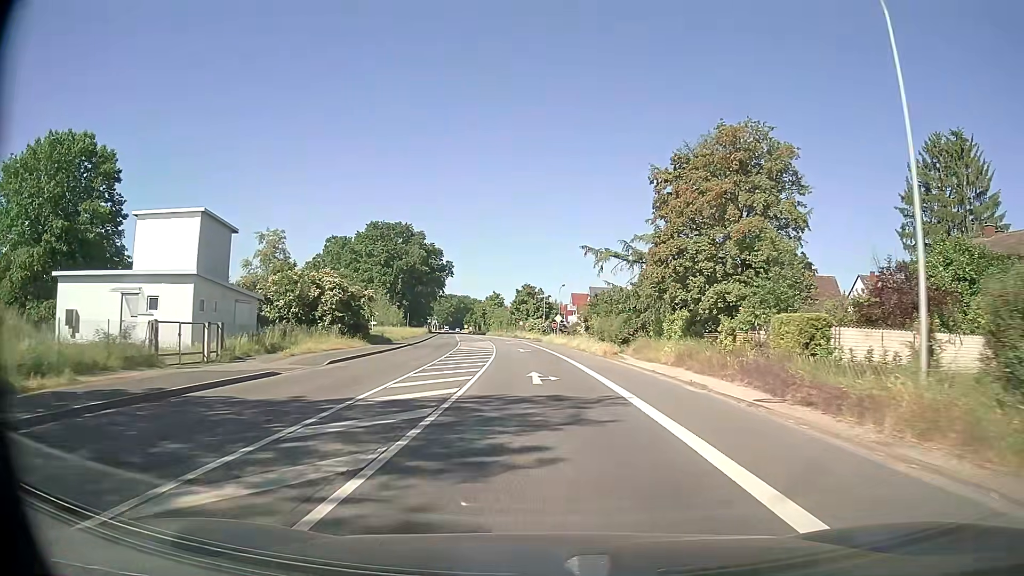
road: secondary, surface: asphalt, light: Day
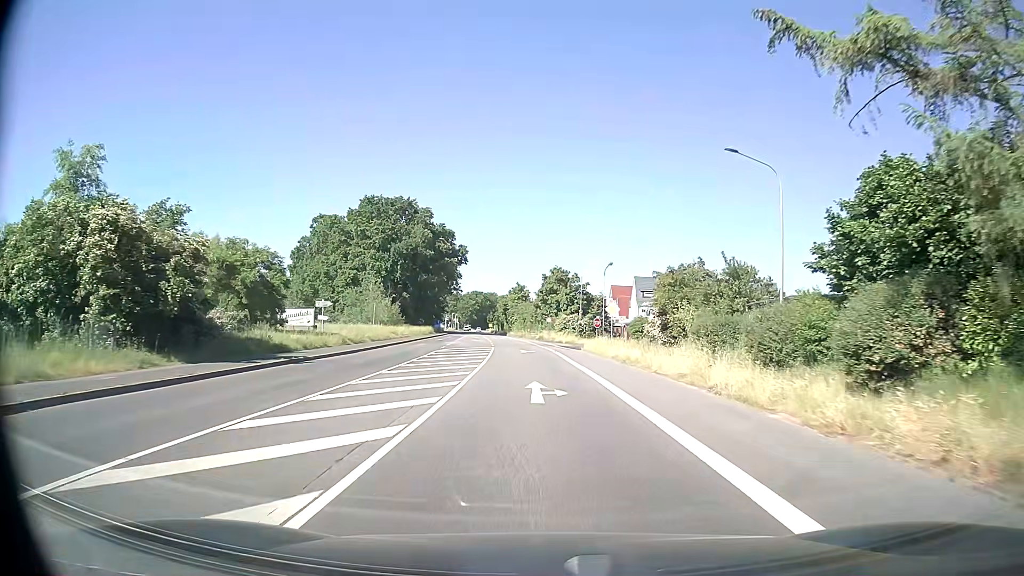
(-0.7, +29.7) m; -2°
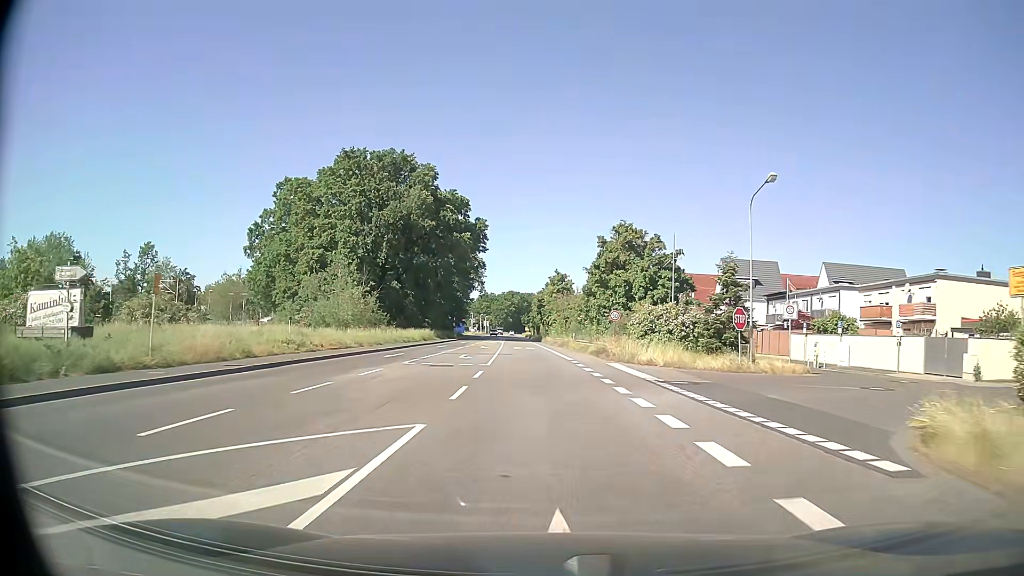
(-1.3, +37.0) m; -4°
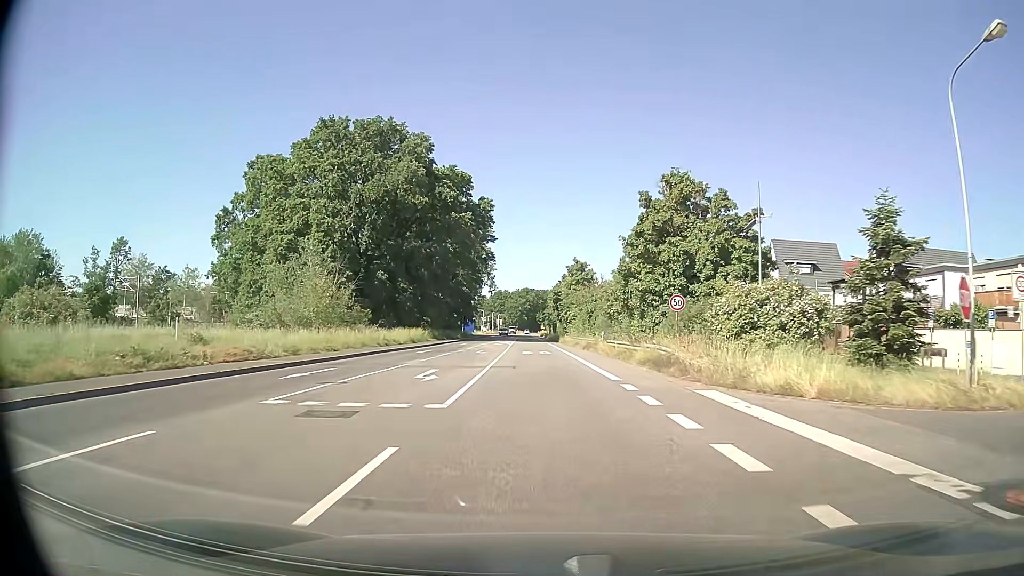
(-0.1, +14.9) m; -1°
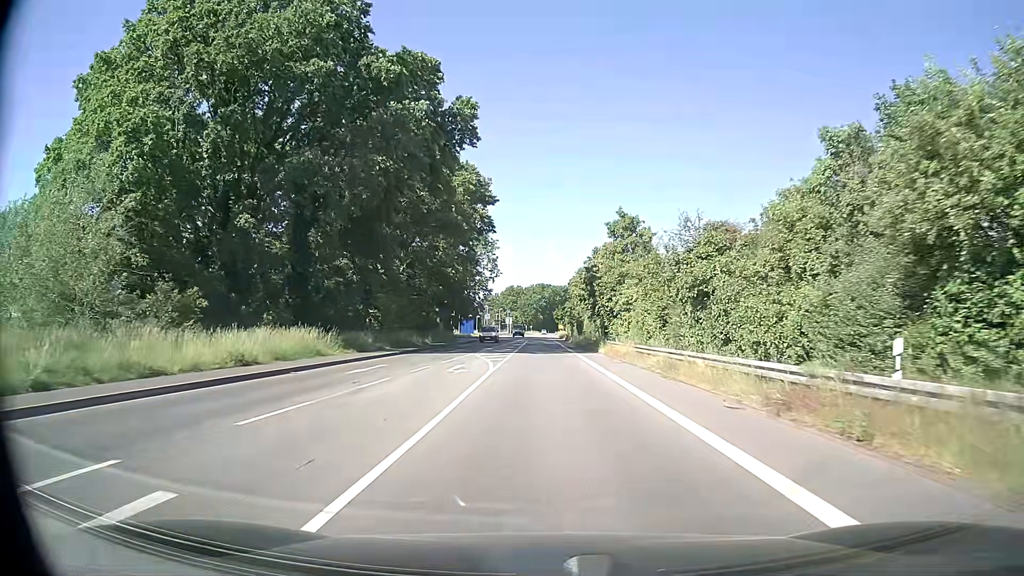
(-0.7, +37.2) m; -2°
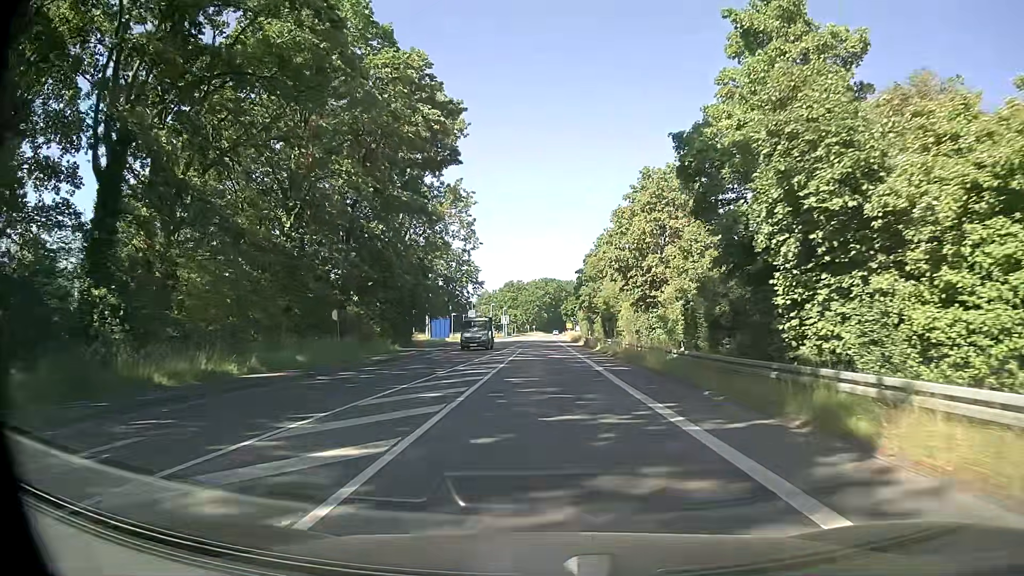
(+0.3, +37.4) m; 0°
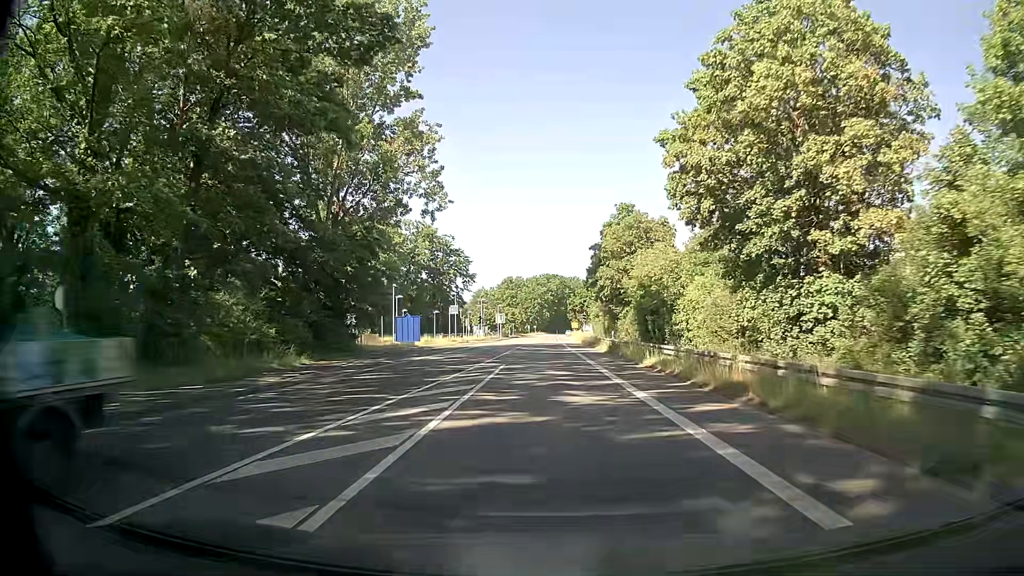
(-0.1, +22.6) m; 0°
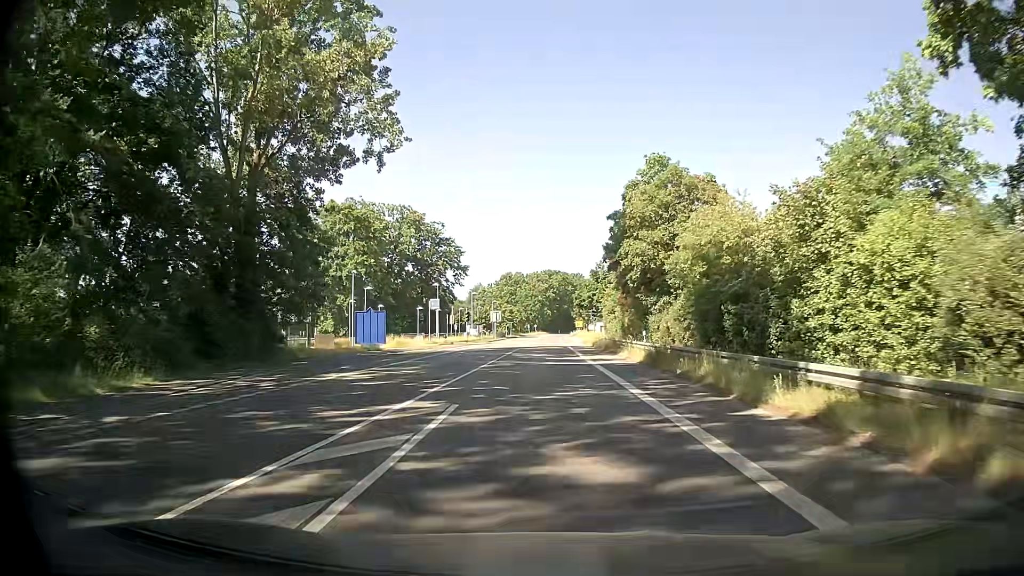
(0.0, +15.1) m; 0°
(0, +10) (0, +20) (0, +30) (0, +40) (0, +50) (0, +60) (0, +70) (0, +80) (0, +90) (+1, +100) m
